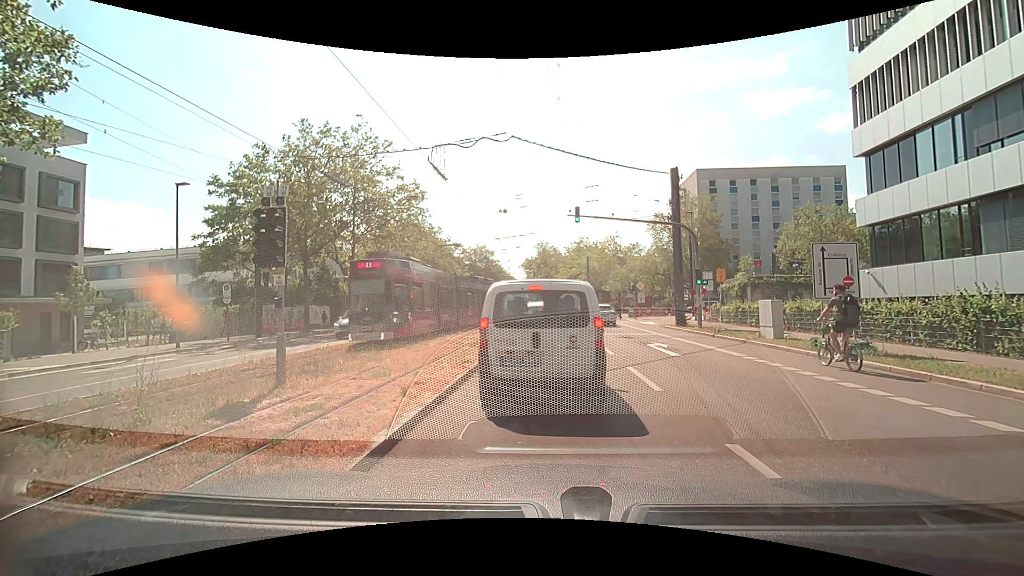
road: secondary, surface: asphalt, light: Day
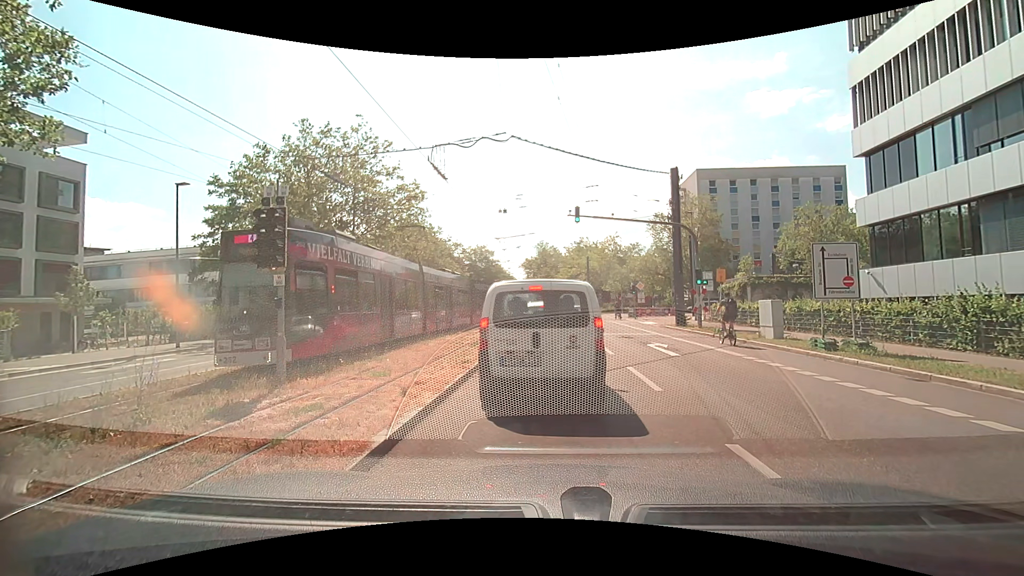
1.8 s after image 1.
(0.0, 0.0) m; 0°
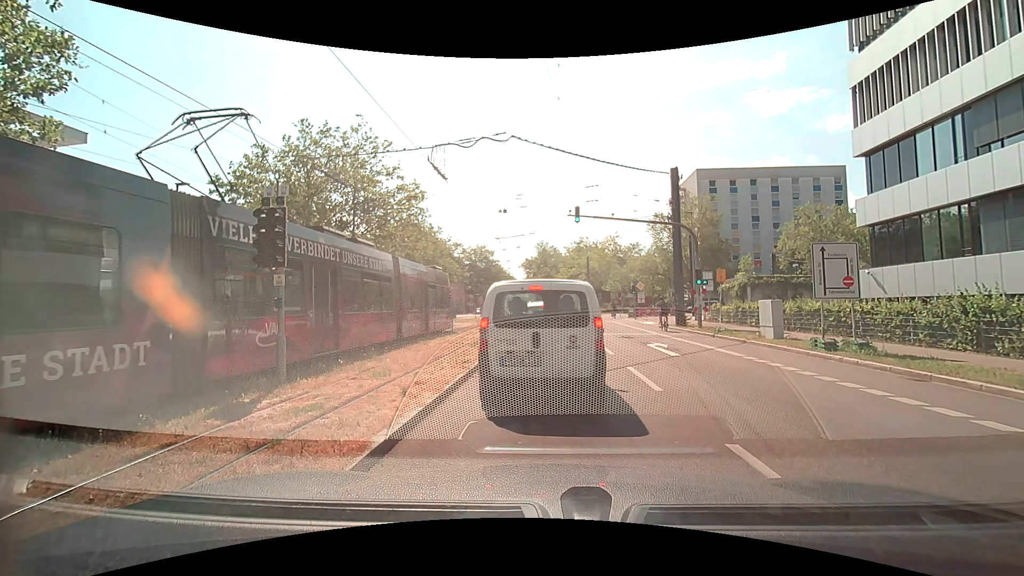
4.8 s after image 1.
(0.0, 0.0) m; 0°
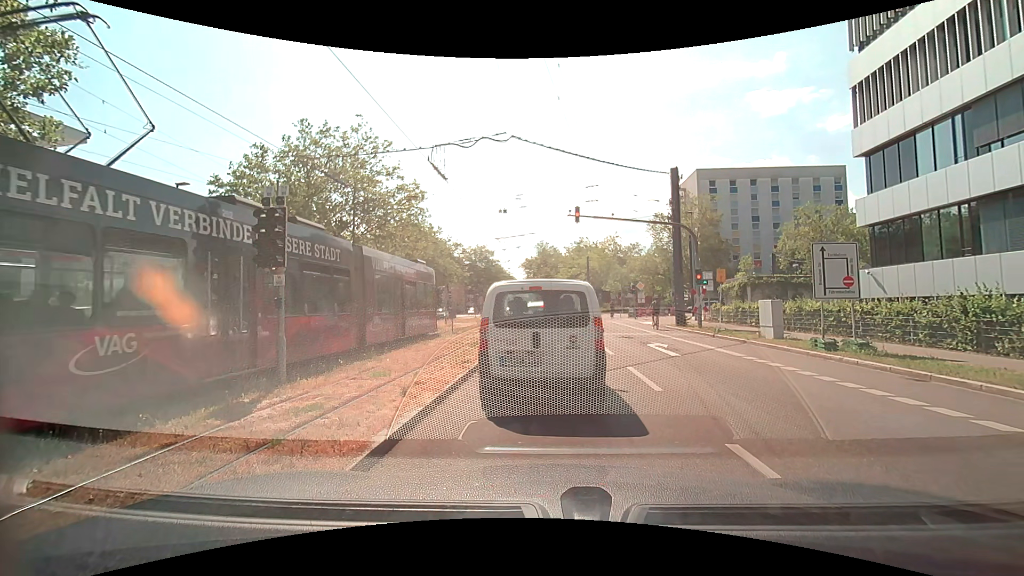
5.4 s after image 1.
(0.0, 0.0) m; 0°
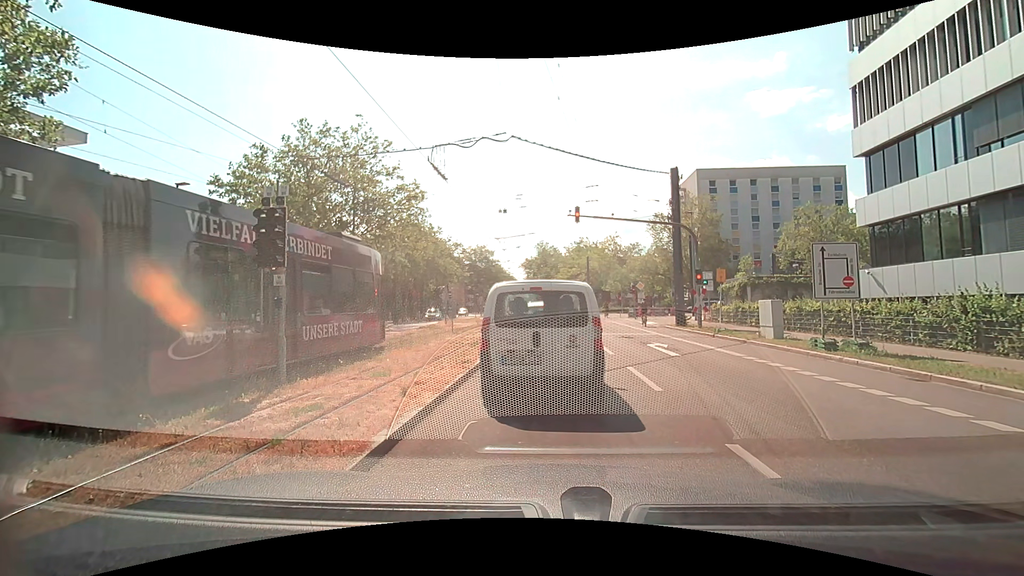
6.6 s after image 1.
(0.0, 0.0) m; 0°
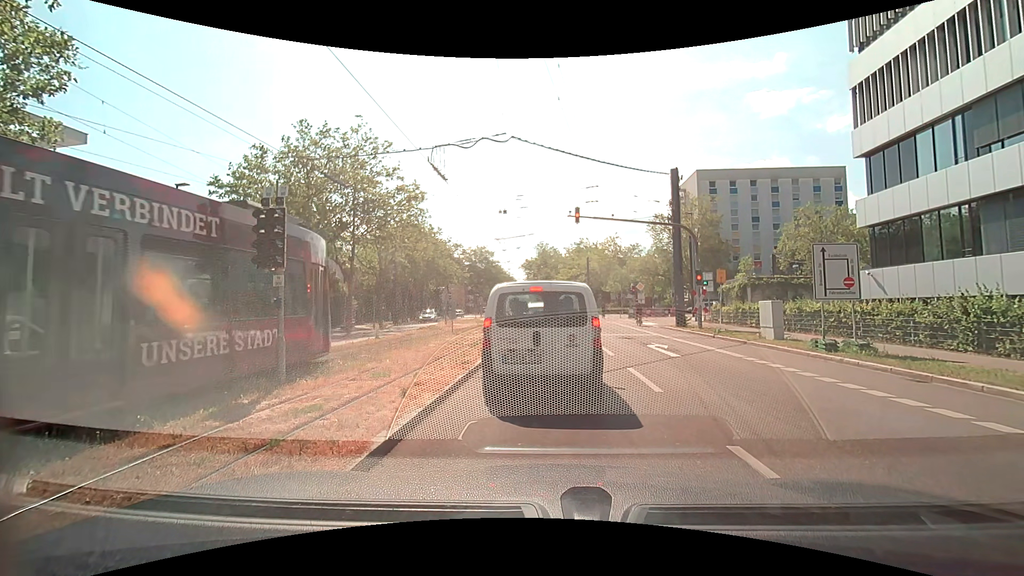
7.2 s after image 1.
(0.0, 0.0) m; 0°
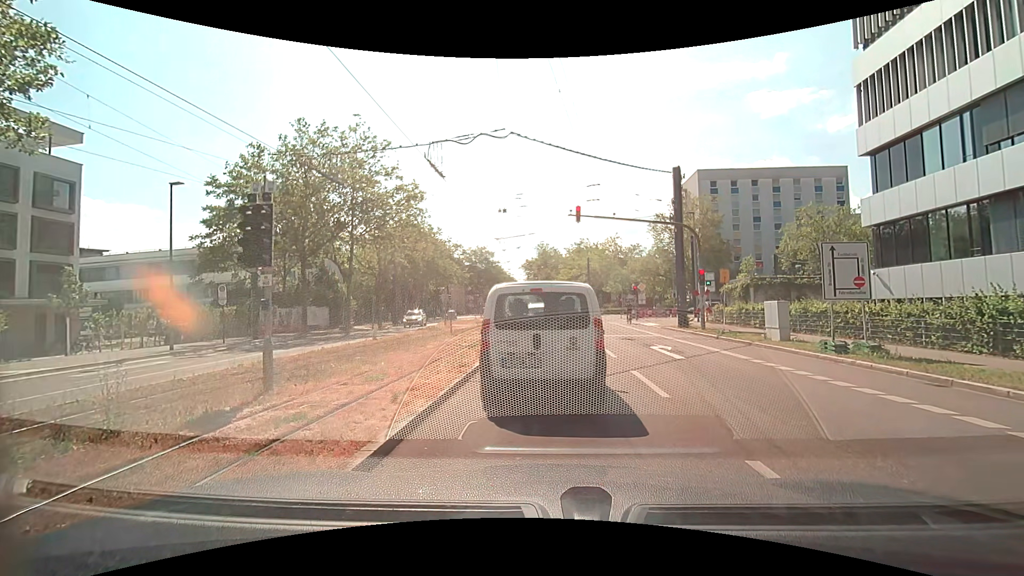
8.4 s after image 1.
(0.0, +0.4) m; 0°
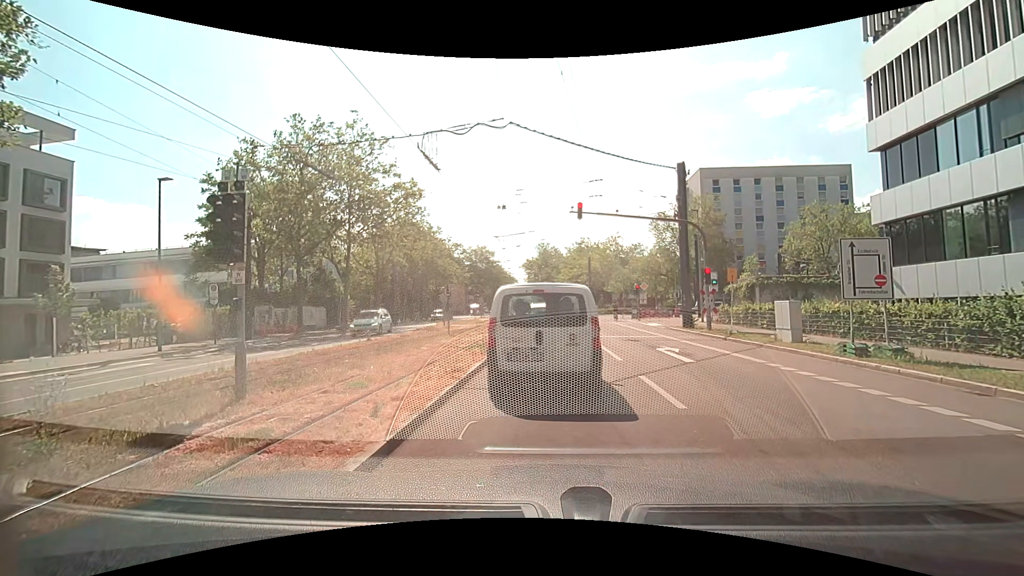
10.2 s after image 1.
(0.0, +0.8) m; 0°
